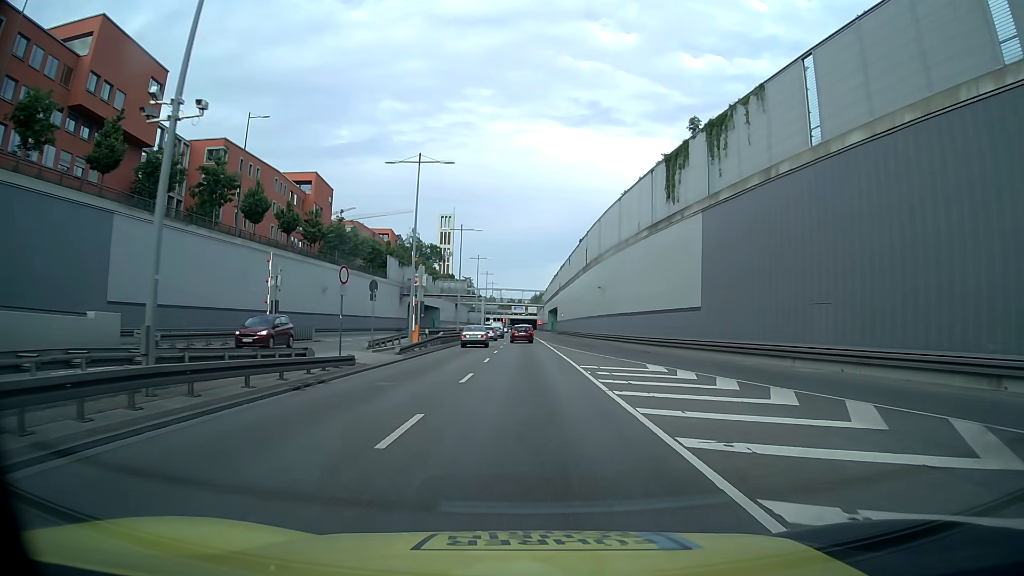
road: trunk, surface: asphalt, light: Day
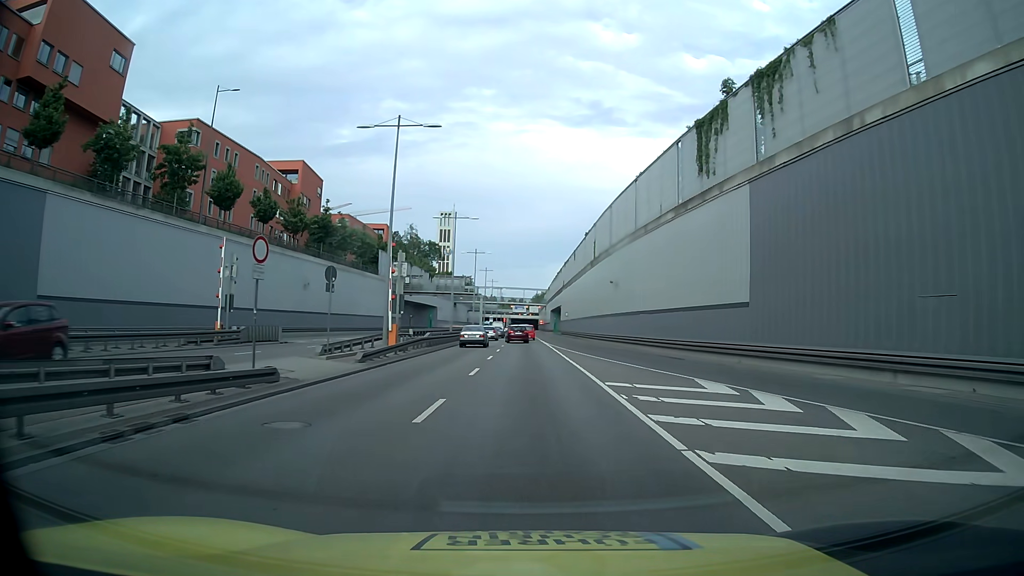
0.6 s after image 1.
(0.0, +7.0) m; 0°
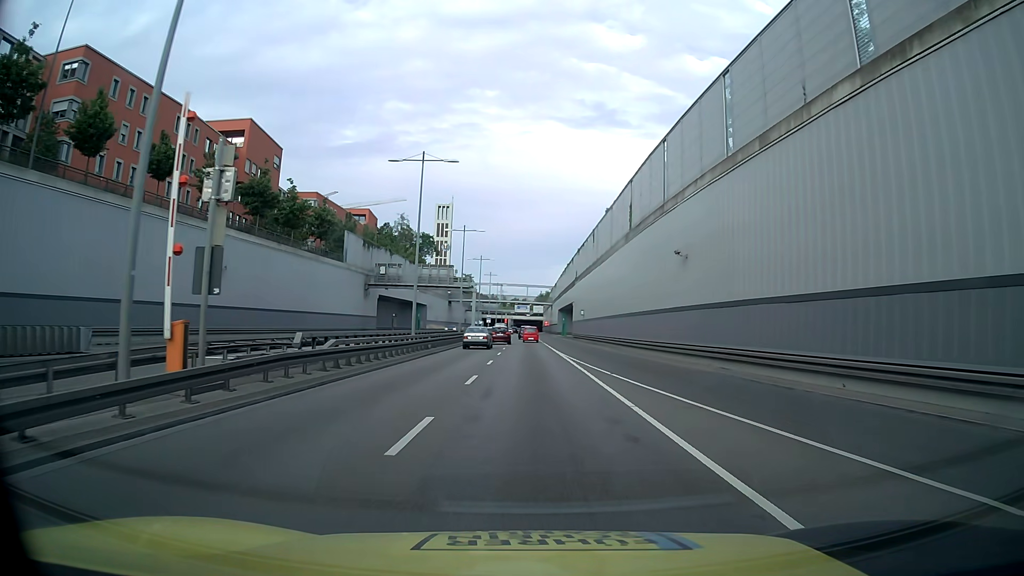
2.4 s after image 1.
(0.0, +20.4) m; -1°
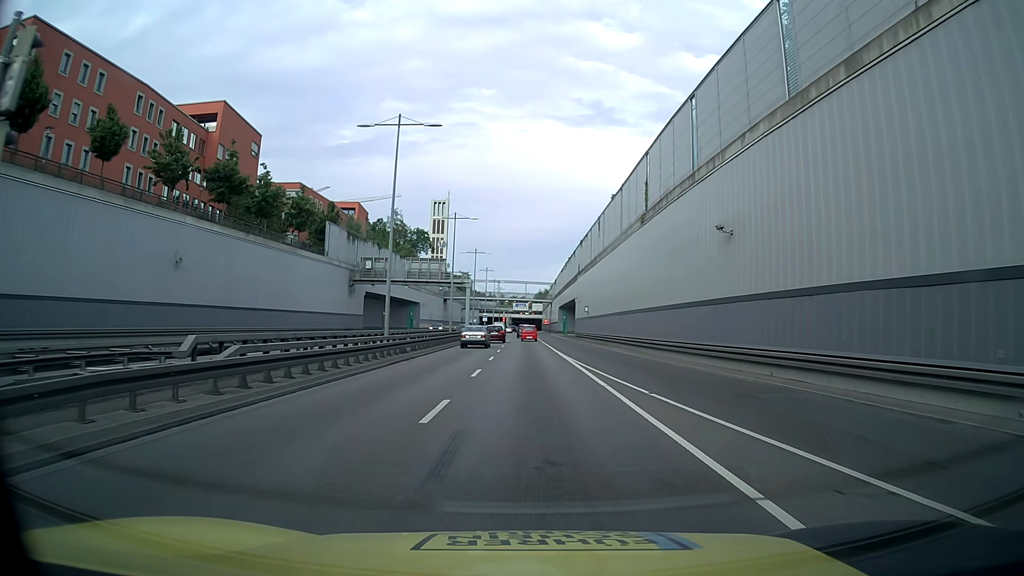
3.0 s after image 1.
(0.0, +6.7) m; +1°
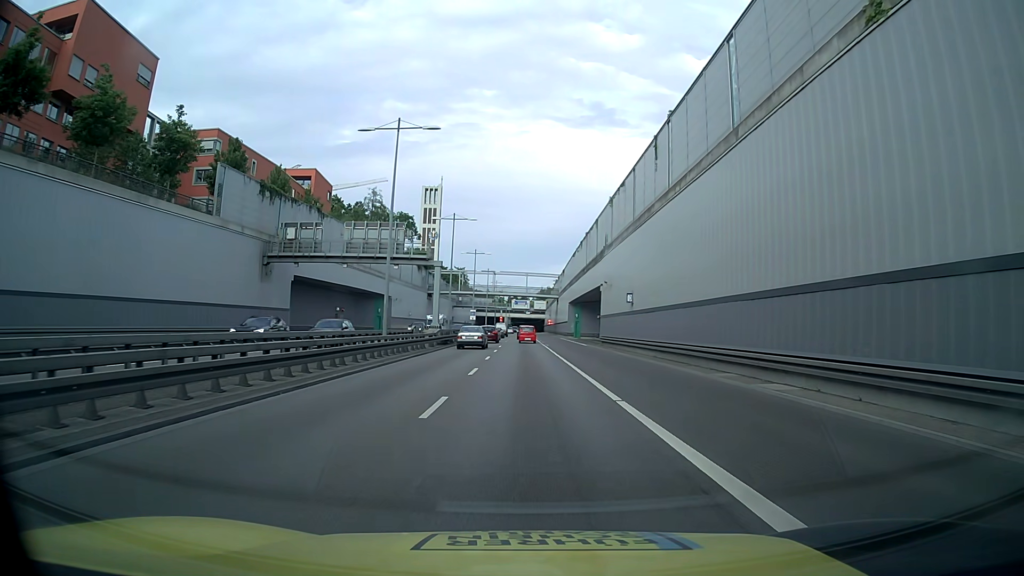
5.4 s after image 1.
(-0.1, +26.6) m; 0°
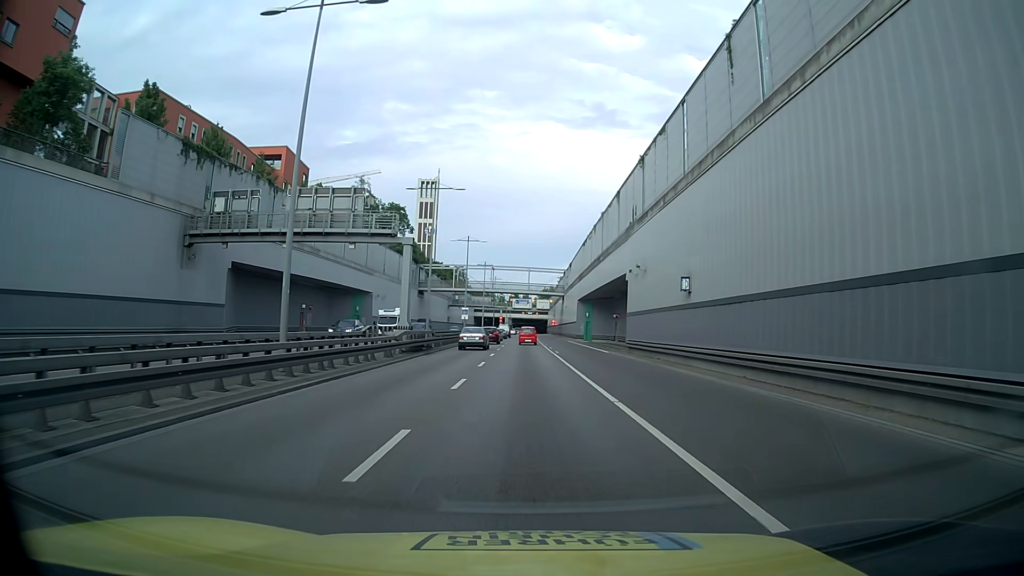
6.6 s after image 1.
(0.0, +13.2) m; 0°
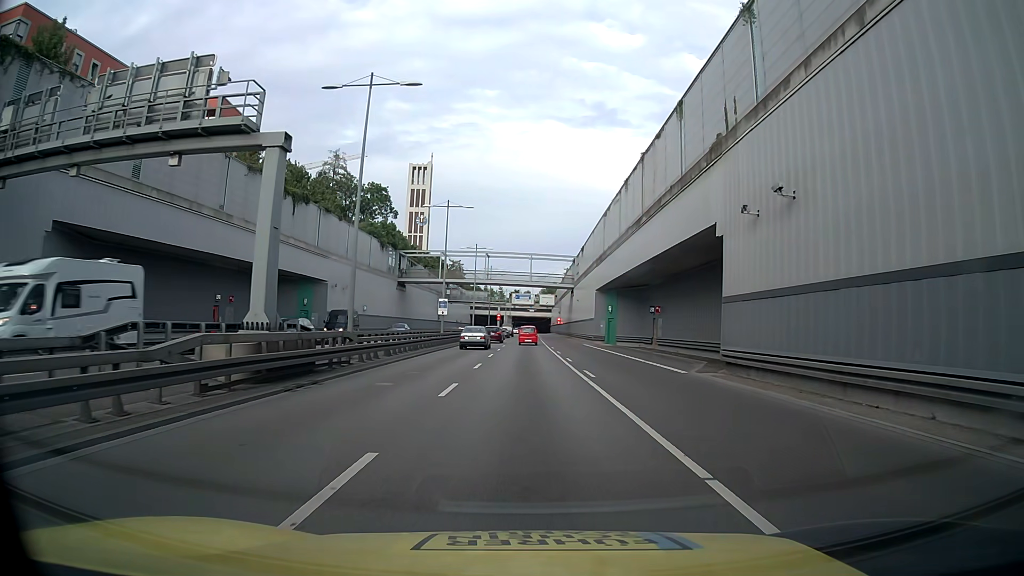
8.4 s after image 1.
(+0.1, +19.7) m; 0°
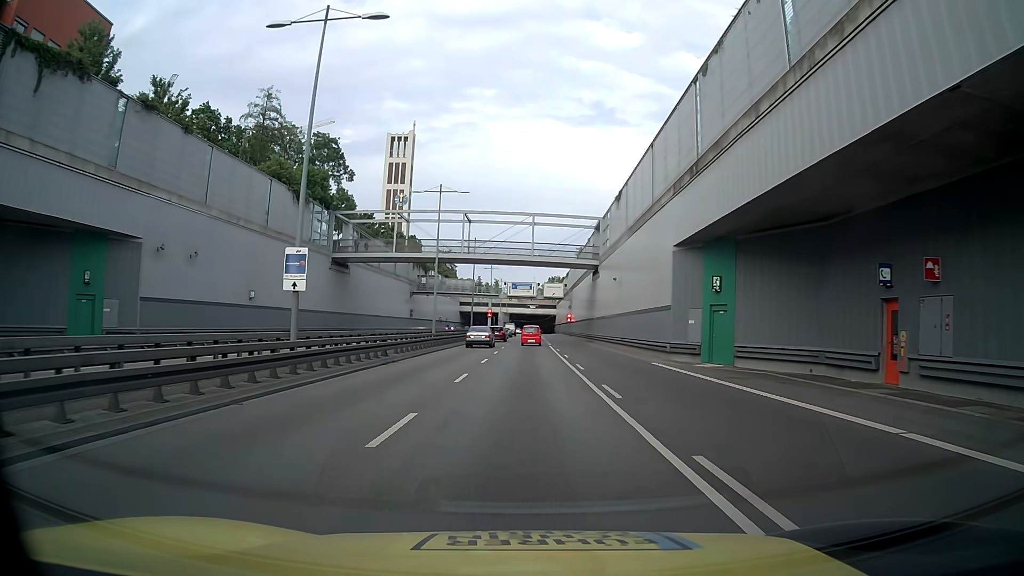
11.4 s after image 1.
(+0.1, +32.8) m; 0°
(0, +10) (0, +20) (0, +30) (0, +40) (0, +50) (0, +60) (0, +70) (+1, +80) (+1, +90) (+1, +100) m
